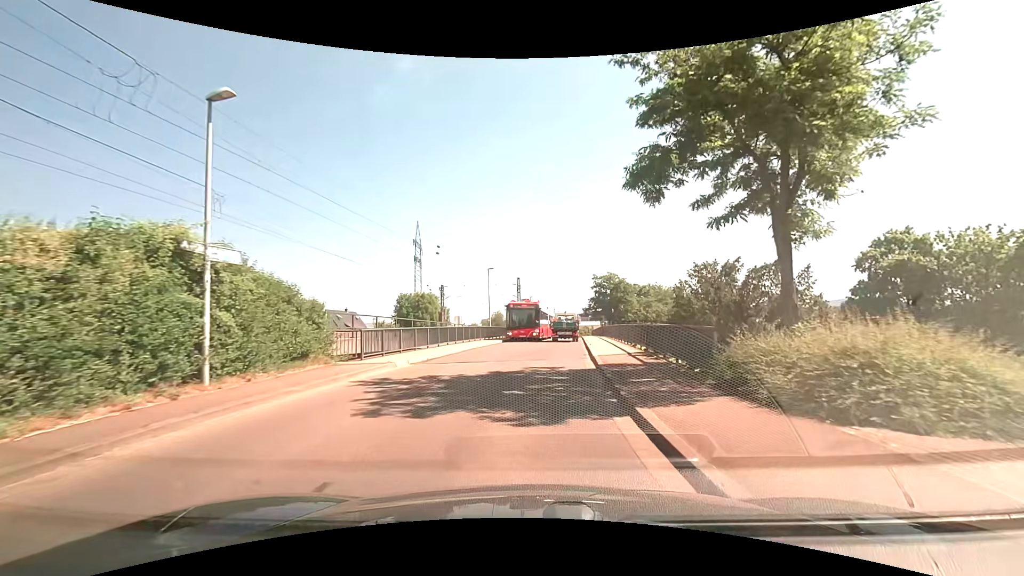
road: unclassified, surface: asphalt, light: Day
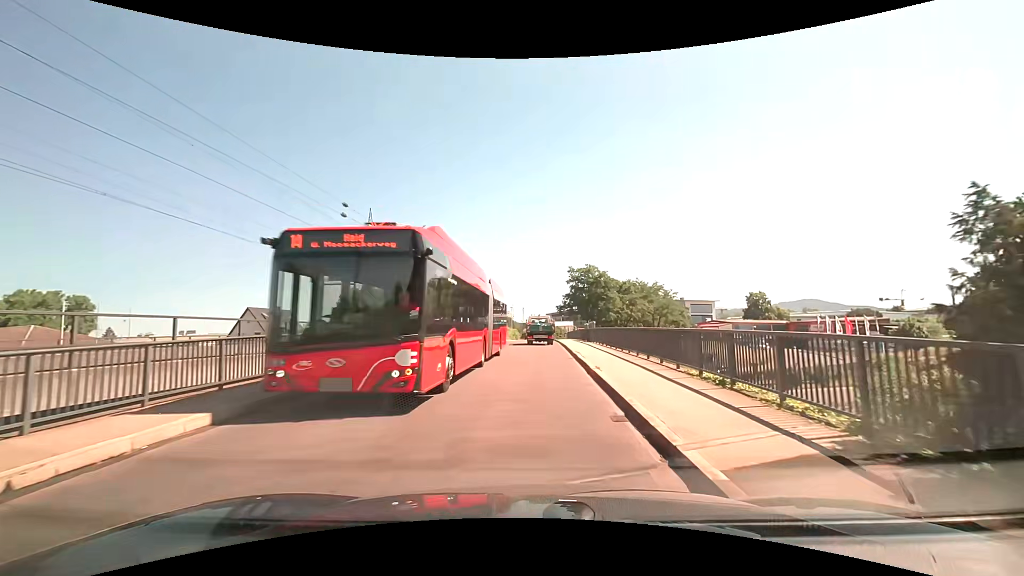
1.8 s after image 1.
(+0.5, +13.8) m; +3°
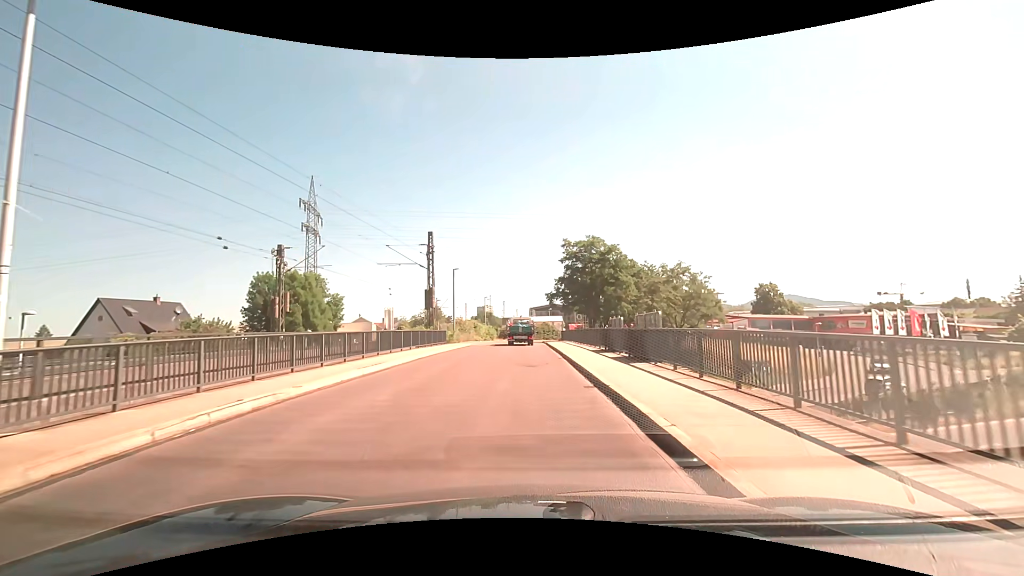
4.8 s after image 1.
(+0.7, +22.6) m; +2°
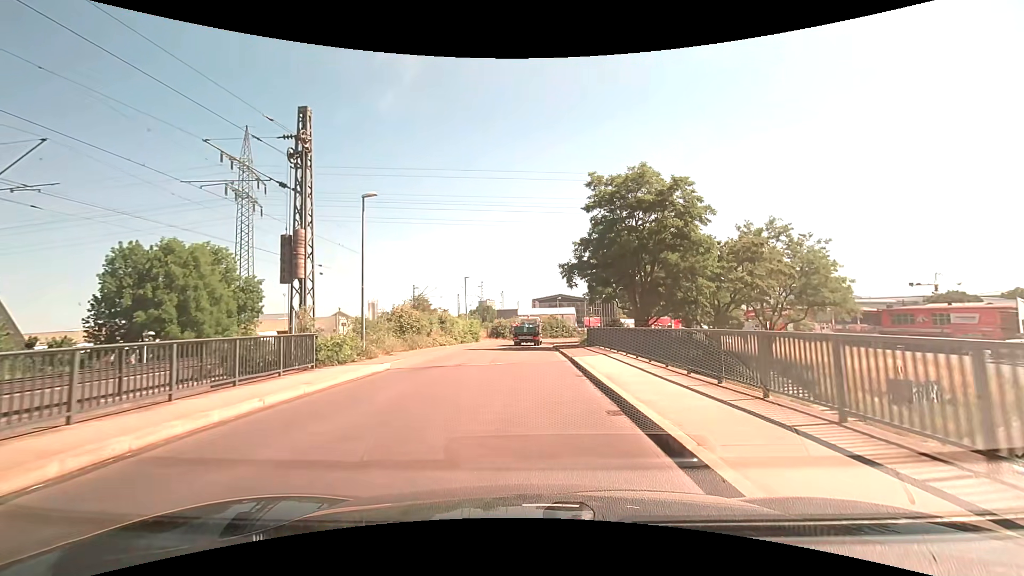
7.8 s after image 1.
(+0.2, +23.2) m; 0°
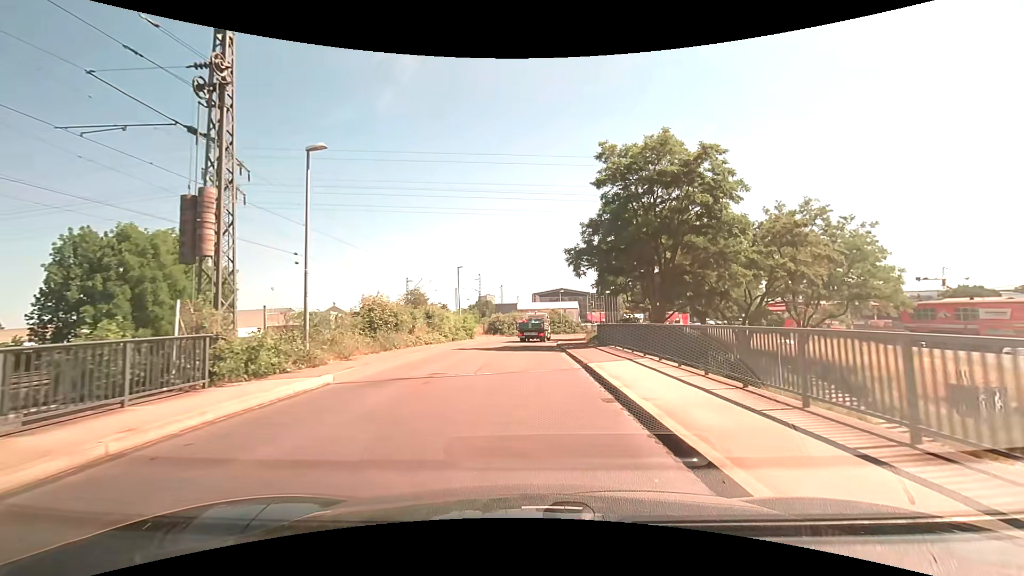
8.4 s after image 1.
(0.0, +4.8) m; 0°
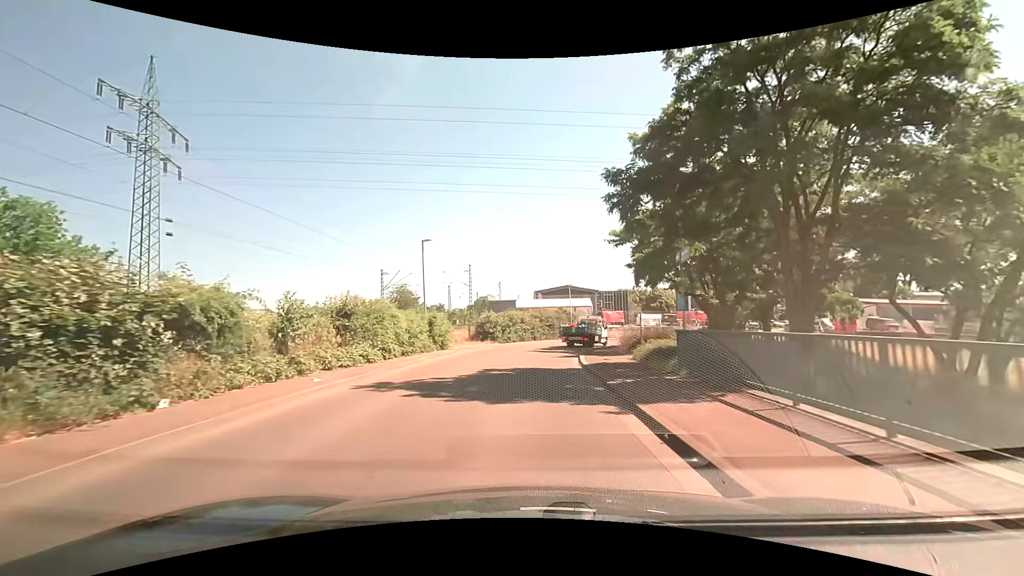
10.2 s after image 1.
(0.0, +14.3) m; 0°
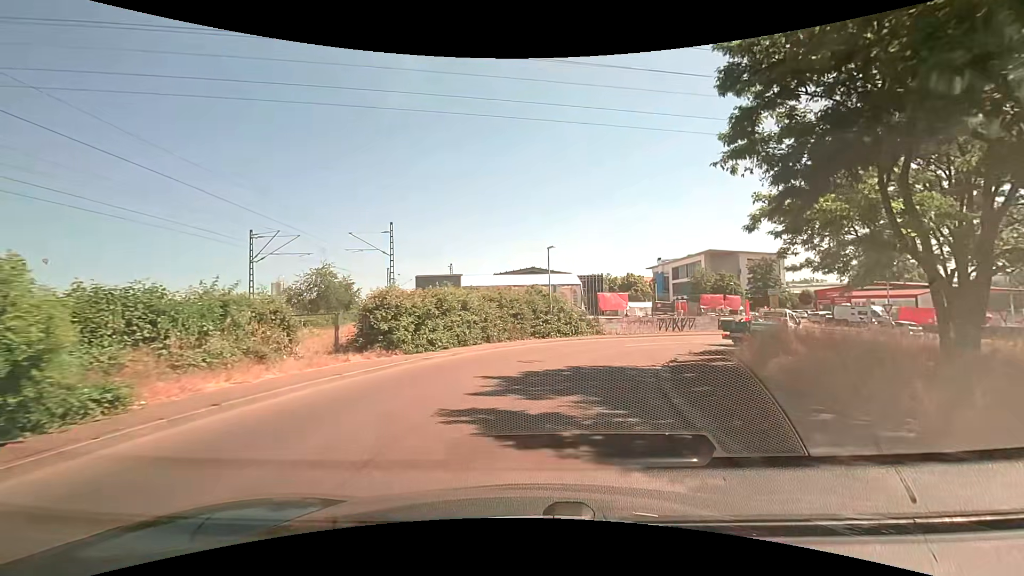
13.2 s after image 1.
(+0.3, +22.2) m; +4°
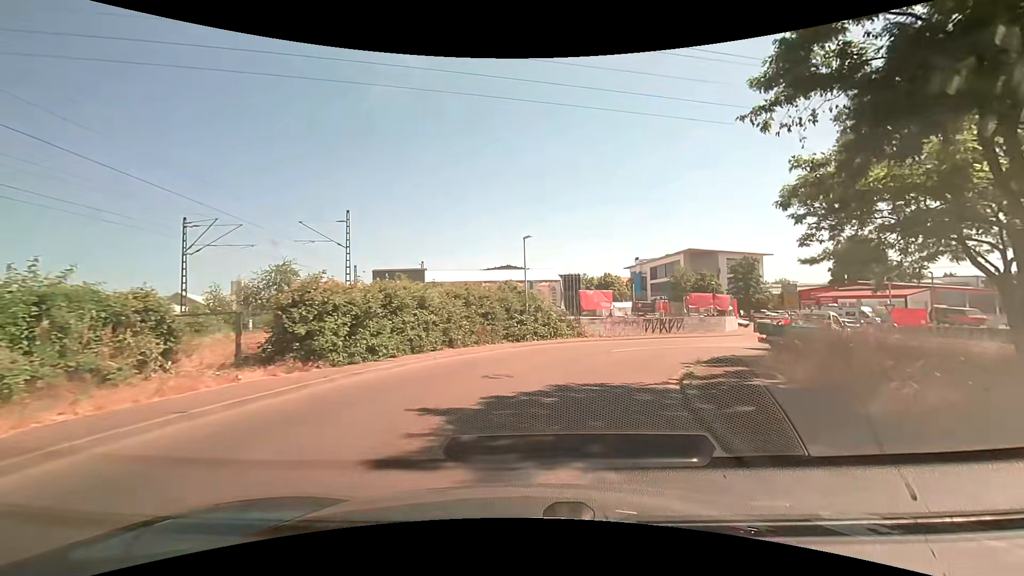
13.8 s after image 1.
(+0.1, +4.3) m; +2°
(+1, +10) (+4, +19) (+9, +28) (+18, +33) (+27, +36) (+32, +44) (+31, +54) (+30, +64) (+29, +74) (+27, +84) m
